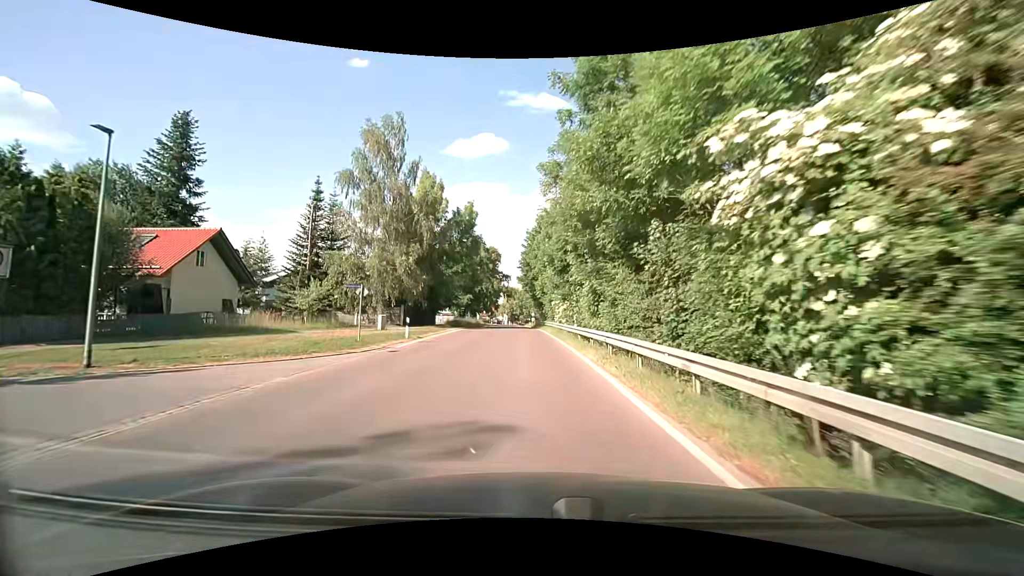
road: secondary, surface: asphalt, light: Day
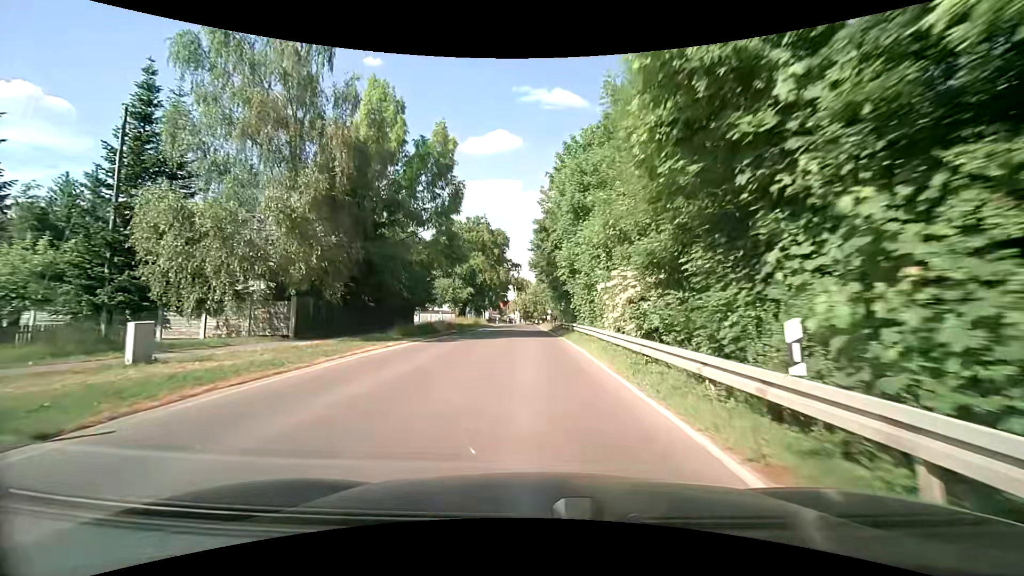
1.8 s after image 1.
(-0.5, +20.8) m; -2°
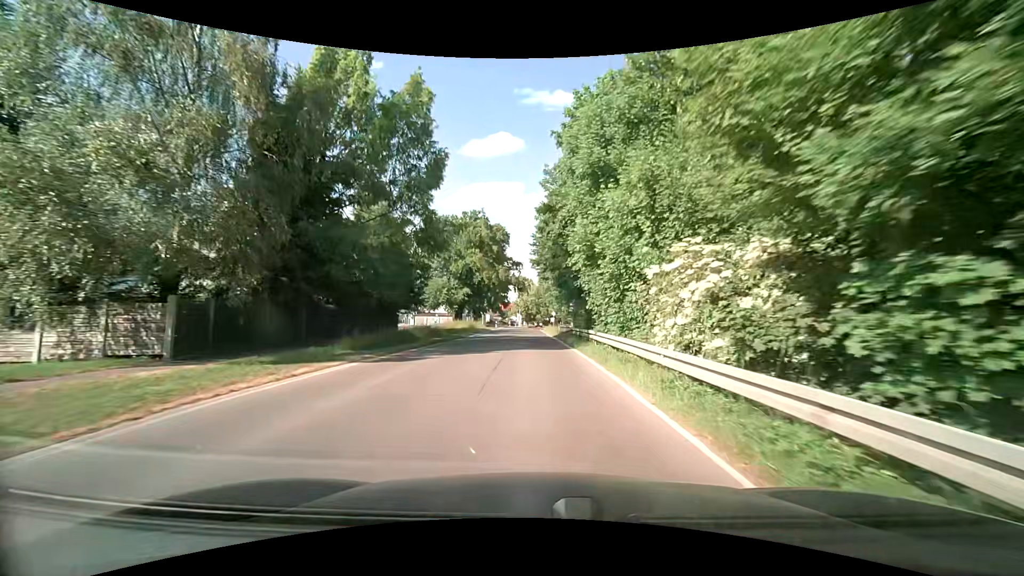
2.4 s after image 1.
(0.0, +7.1) m; 0°
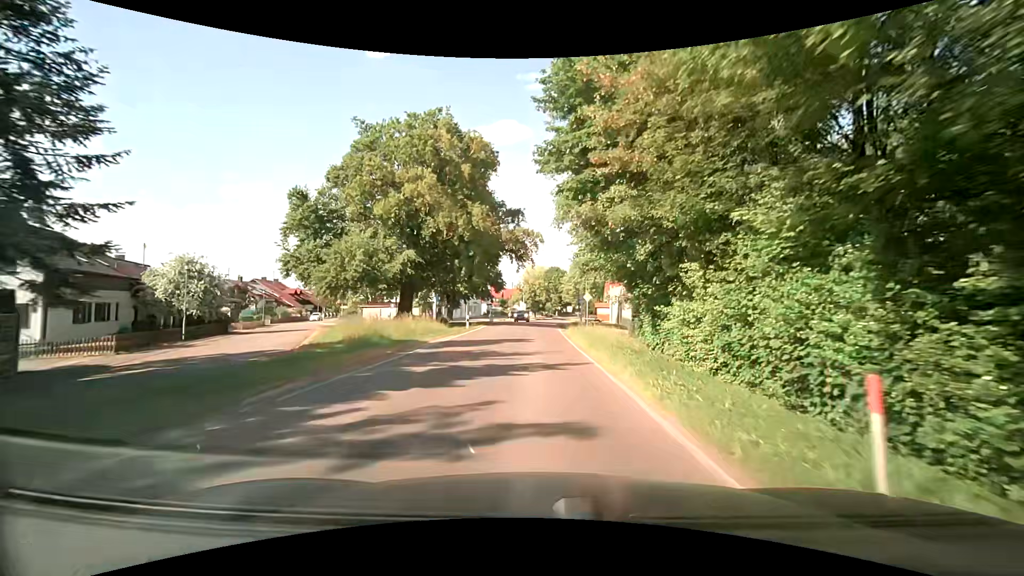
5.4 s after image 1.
(-0.5, +37.5) m; -1°
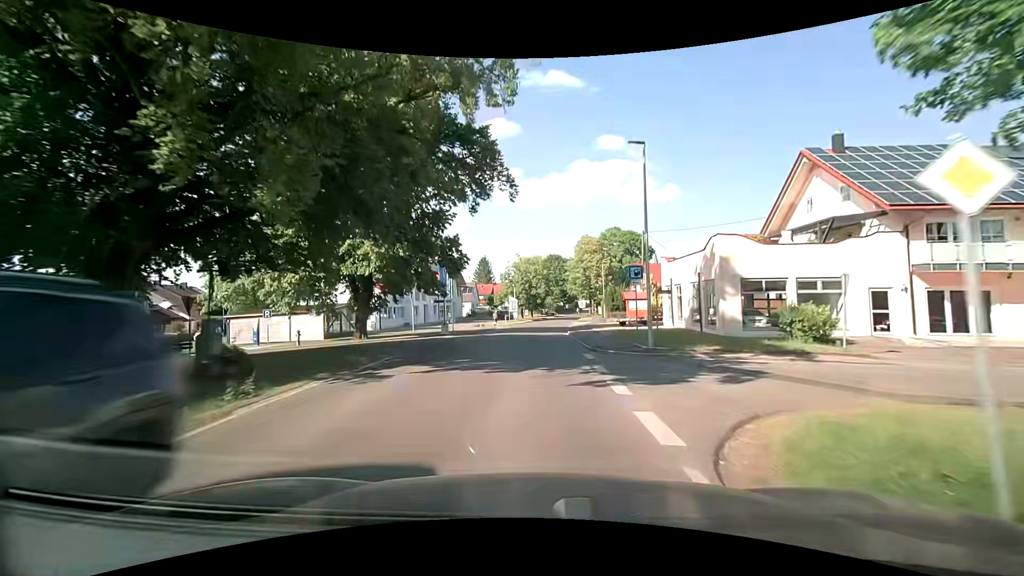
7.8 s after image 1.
(+0.3, +30.3) m; +1°
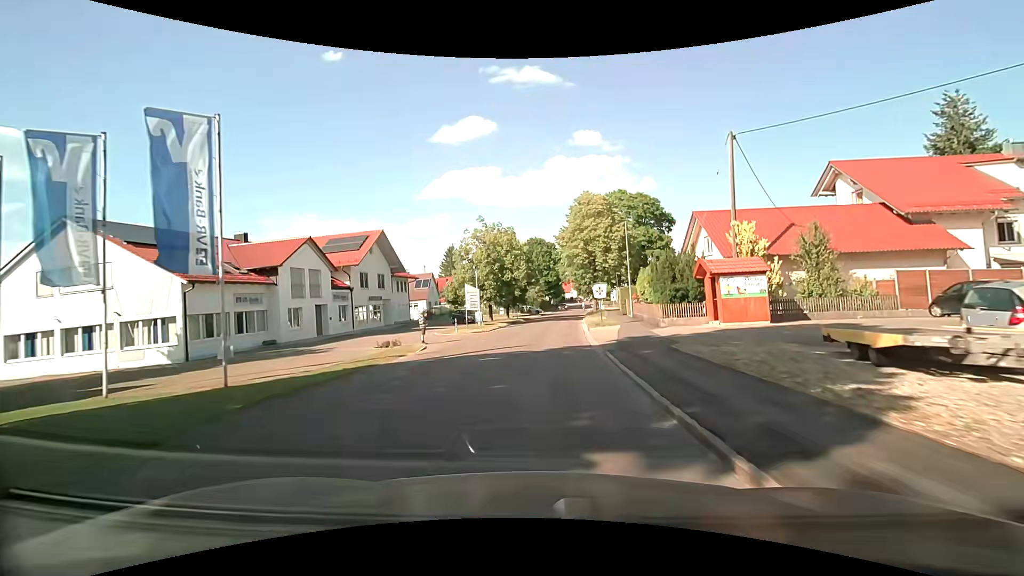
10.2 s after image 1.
(+0.2, +29.7) m; +2°
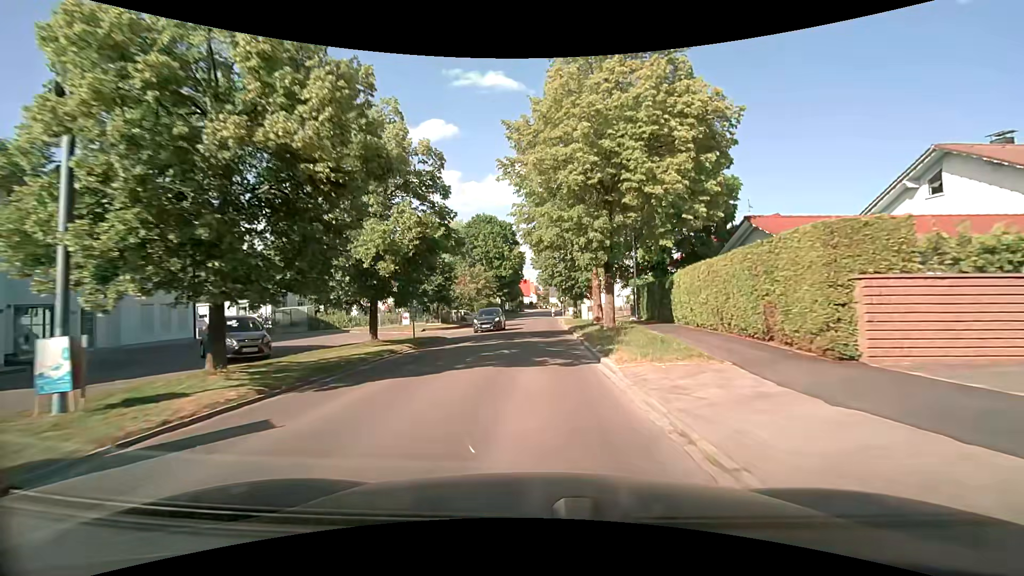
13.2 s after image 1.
(+1.6, +36.9) m; +5°
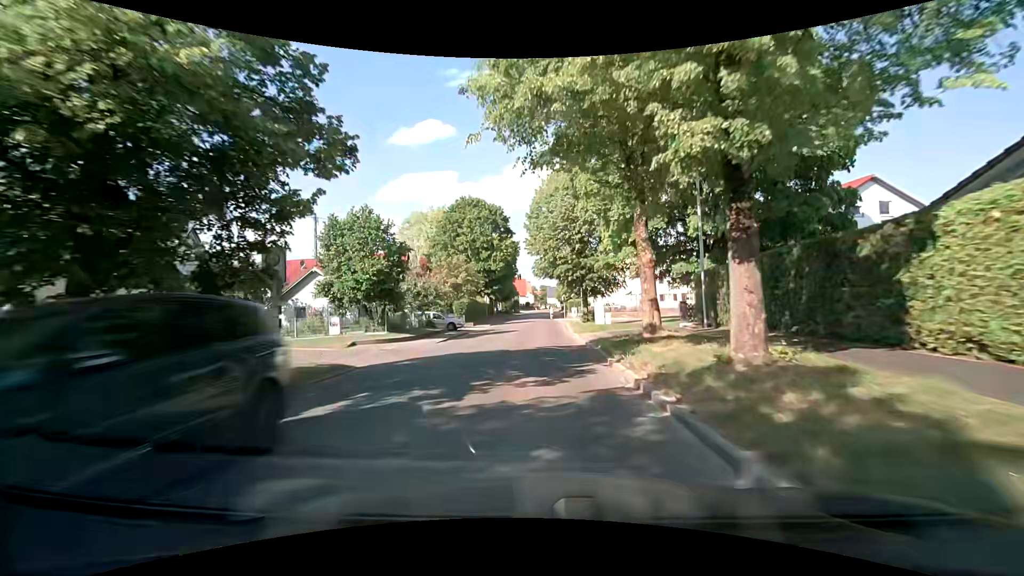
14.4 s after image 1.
(+0.1, +14.1) m; +1°
(0, +10) (0, +20) (0, +30) (0, +40) (0, +50) (0, +60) (0, +70) (0, +80) (0, +90) (0, +100) m
